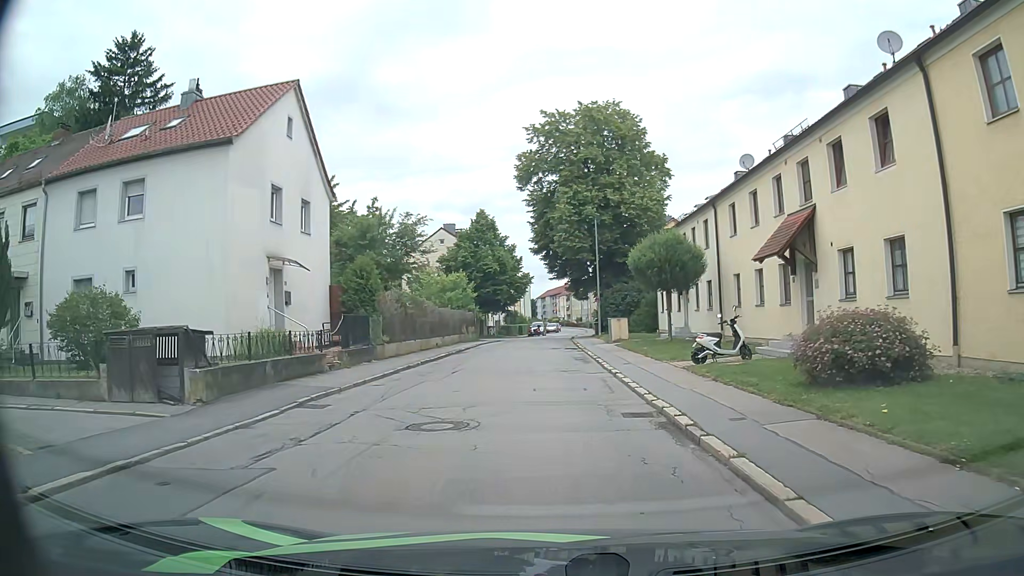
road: residential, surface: asphalt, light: Day
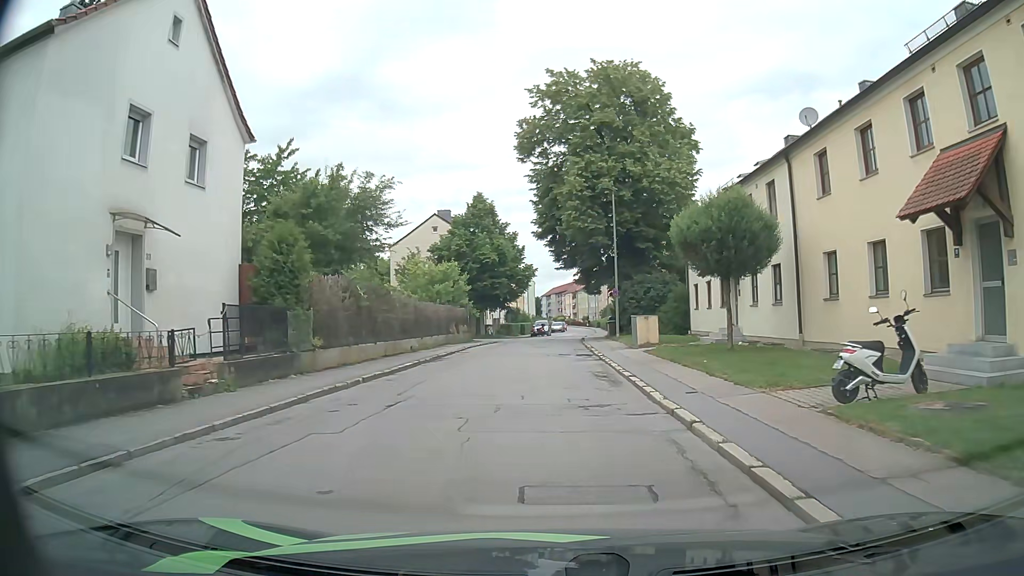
(-0.1, +8.4) m; -1°
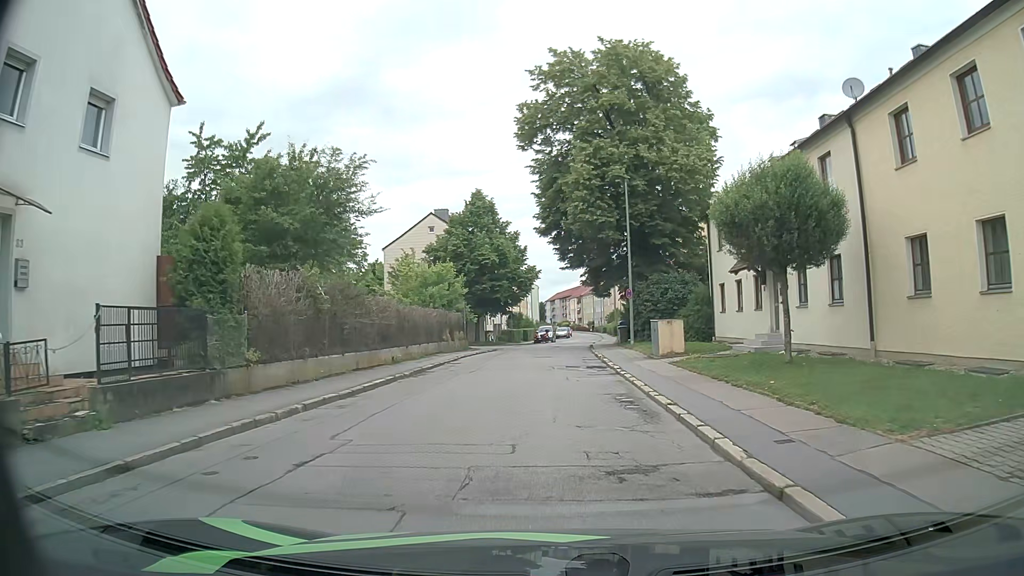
(0.0, +4.4) m; 0°
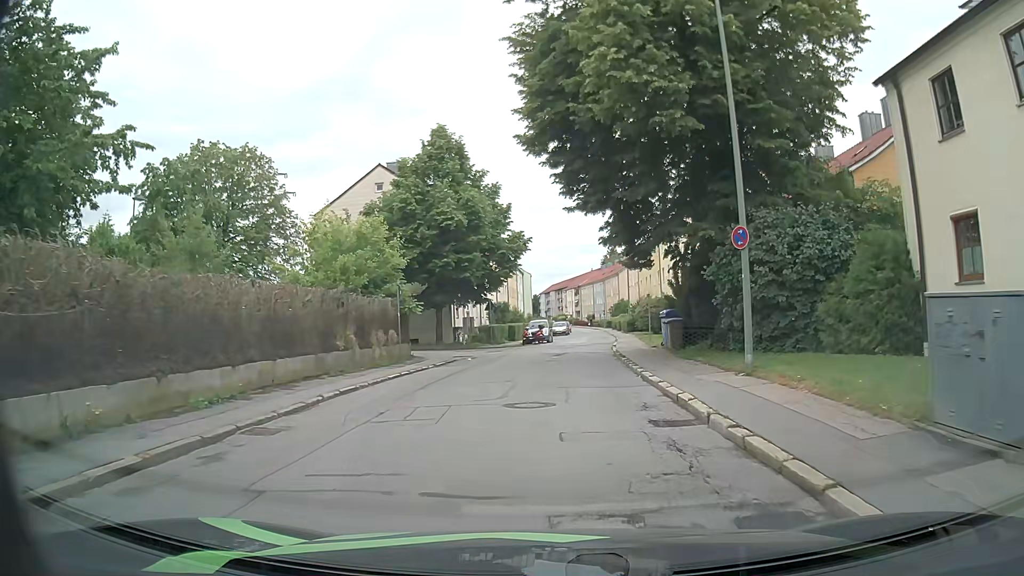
(-0.1, +18.4) m; 0°
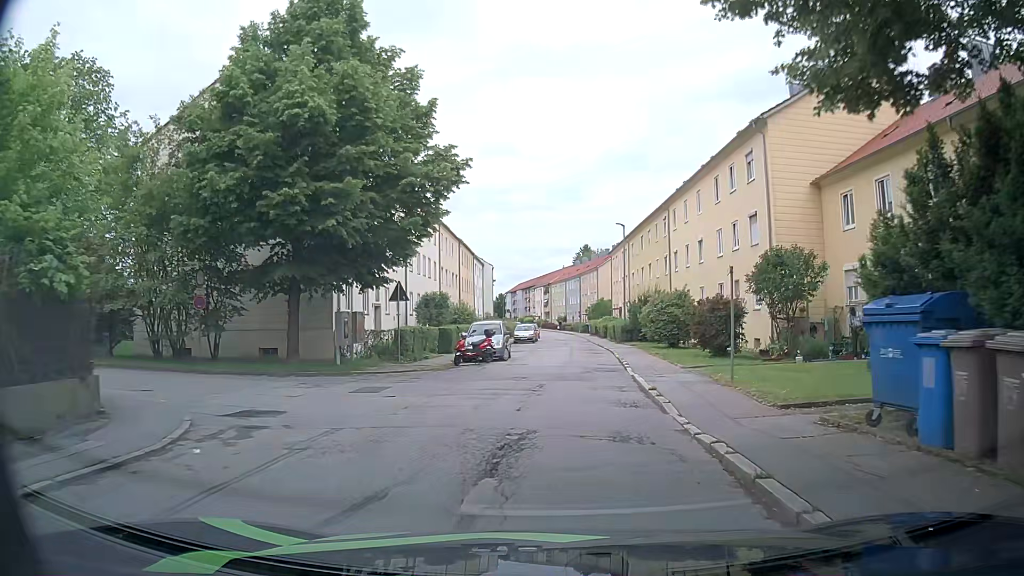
(+0.3, +19.4) m; +2°
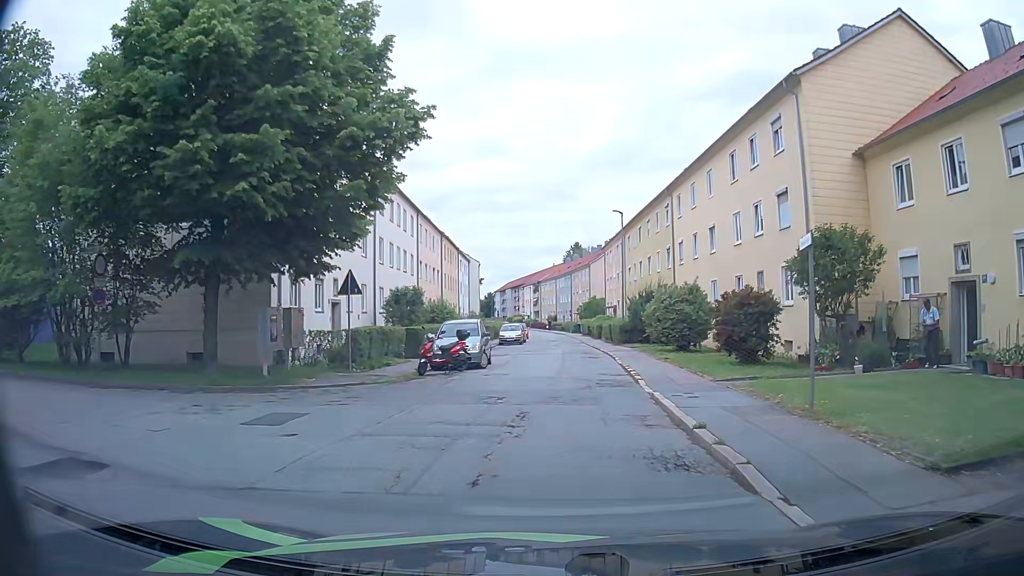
(+0.1, +5.0) m; +2°
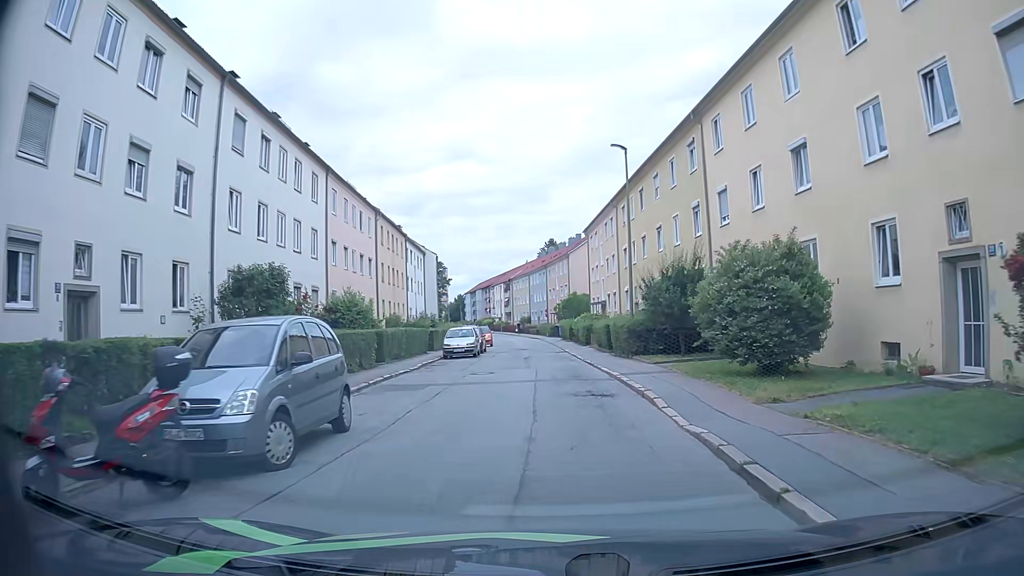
(+0.5, +15.0) m; +2°
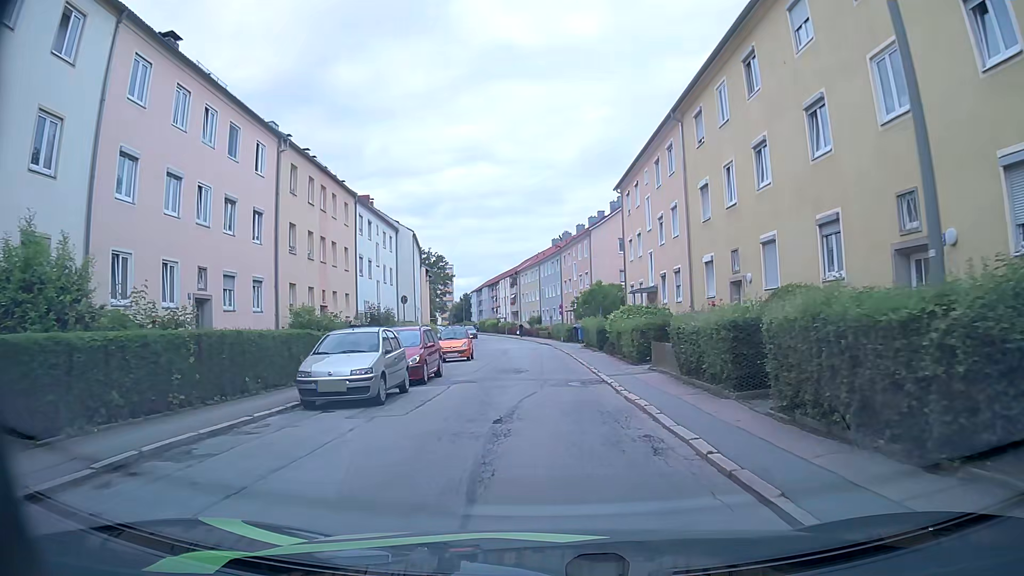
(0.0, +19.7) m; -1°
(0, +10) (0, +20) (-1, +30) (-1, +40) (-2, +50) (-3, +60) (-4, +70) (-6, +80) (-8, +89) (-10, +99) m
